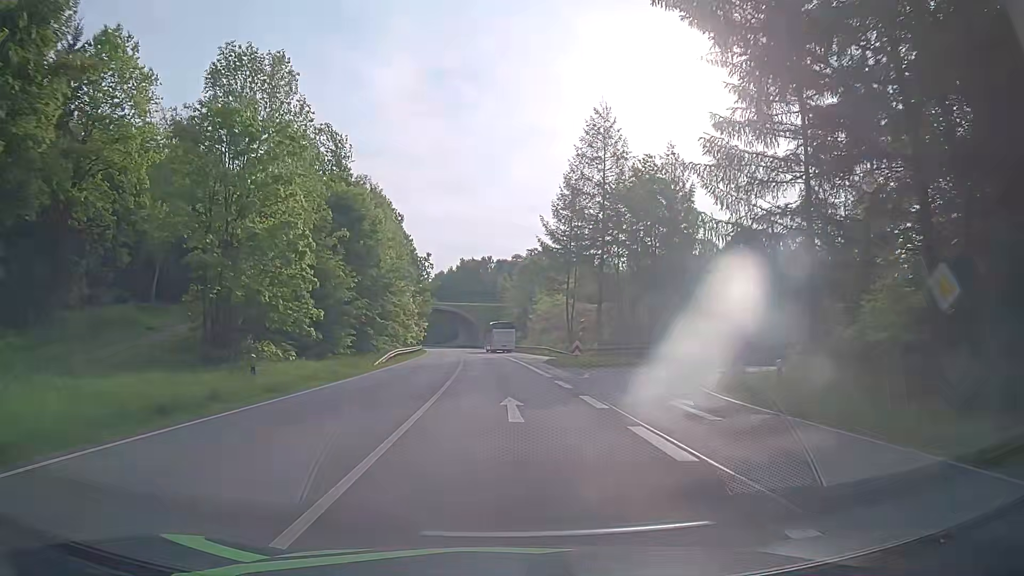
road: primary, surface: asphalt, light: Day
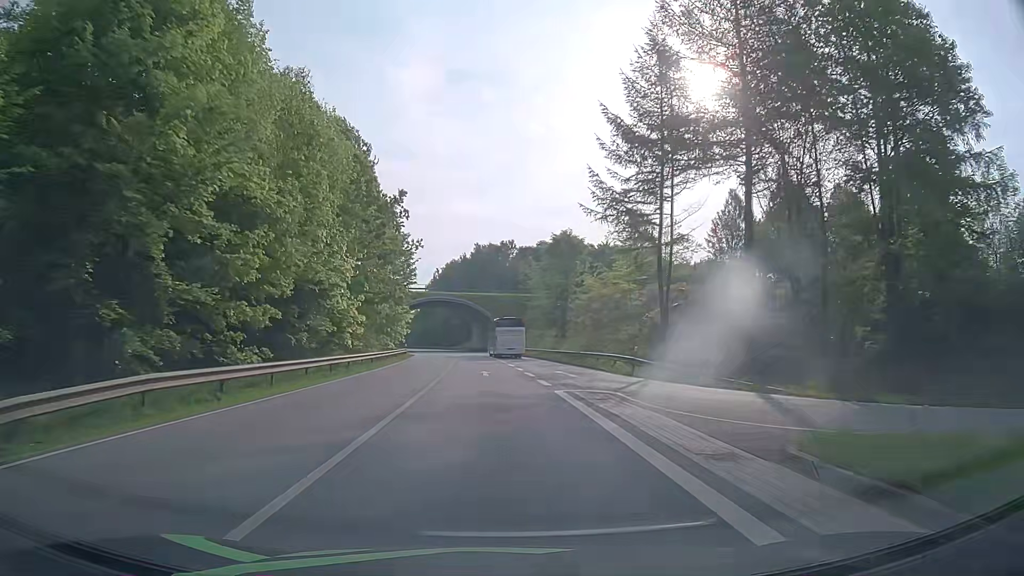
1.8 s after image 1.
(-0.7, +34.5) m; -2°
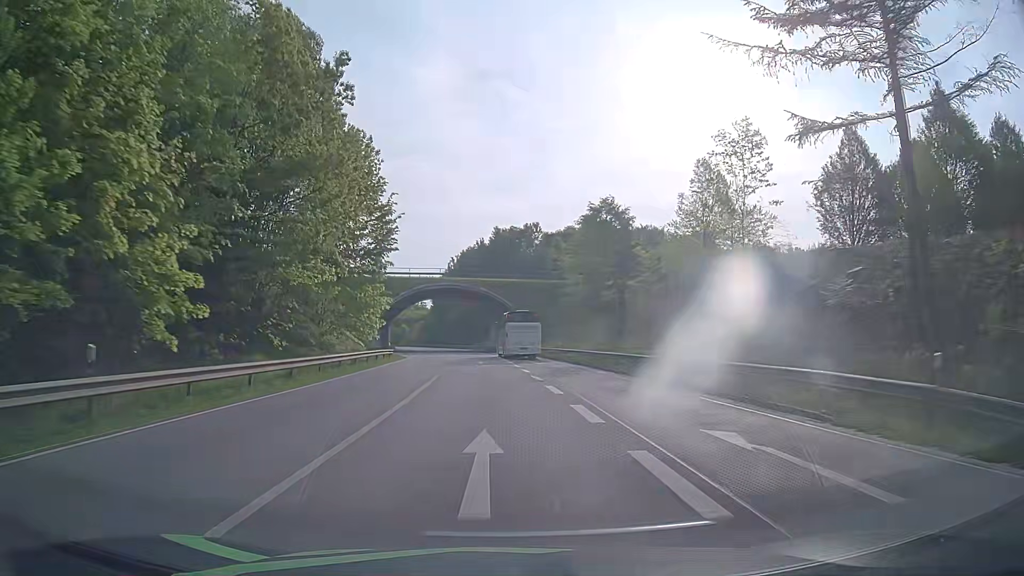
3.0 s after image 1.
(-0.4, +21.8) m; -2°
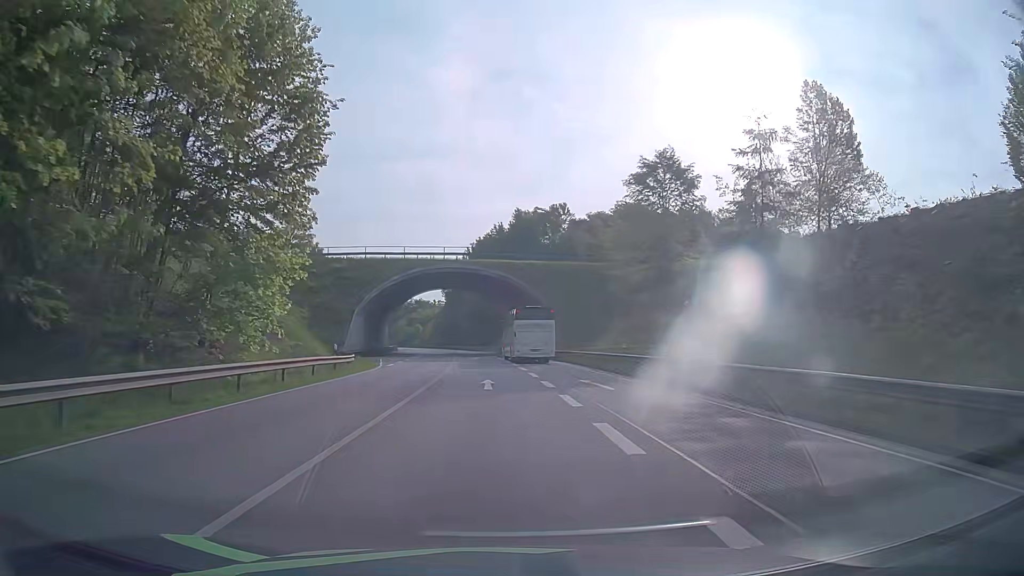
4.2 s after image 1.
(-0.3, +20.9) m; -1°
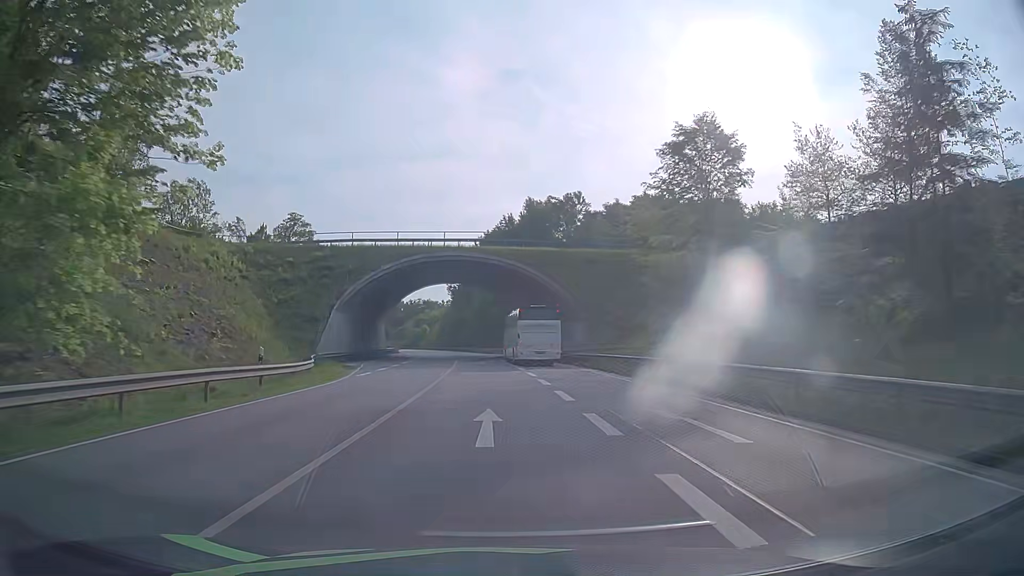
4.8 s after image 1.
(-0.1, +10.2) m; -1°
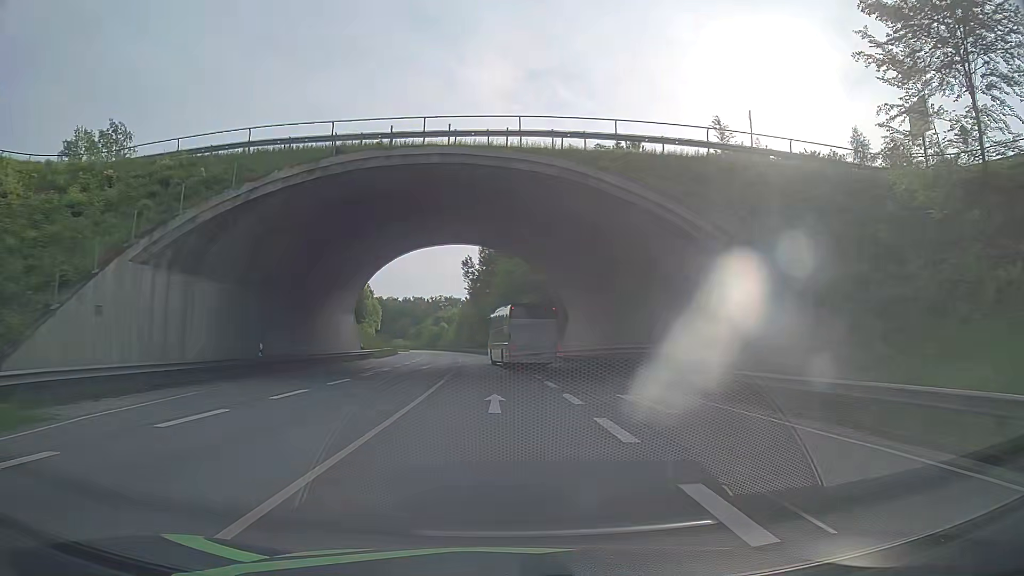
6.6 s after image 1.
(-0.9, +30.4) m; -3°
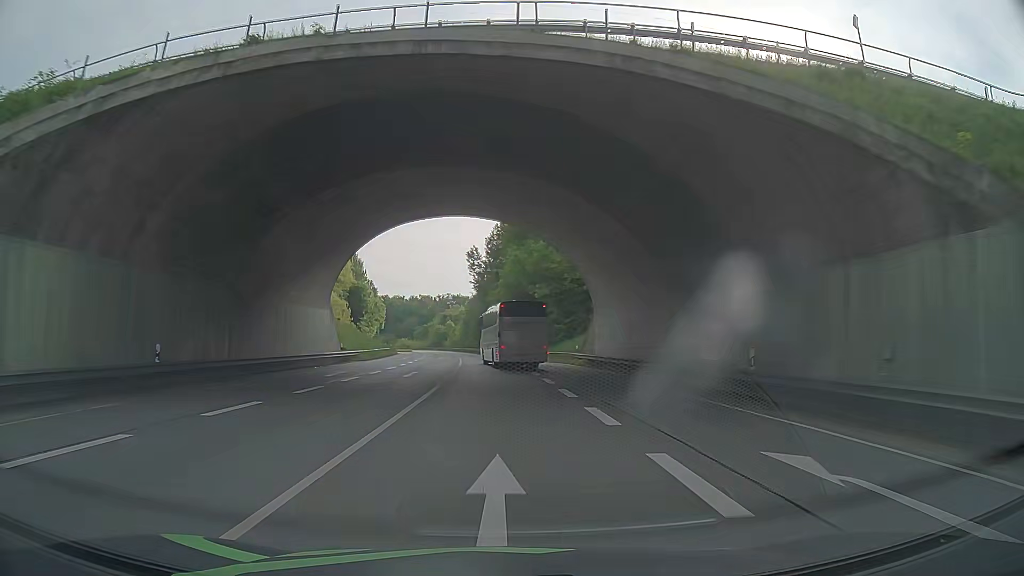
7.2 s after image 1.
(0.0, +10.3) m; -1°
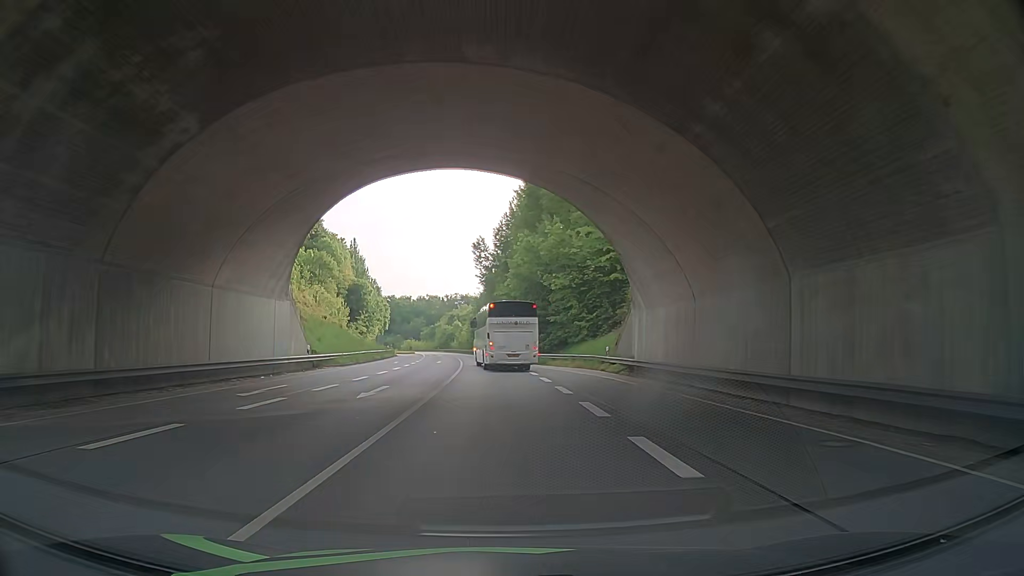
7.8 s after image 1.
(-0.1, +10.4) m; -1°
(0, +10) (0, +20) (-1, +30) (-2, +40) (-2, +50) (-3, +60) (-4, +70) (-5, +80) (-6, +90) (-7, +100) m
